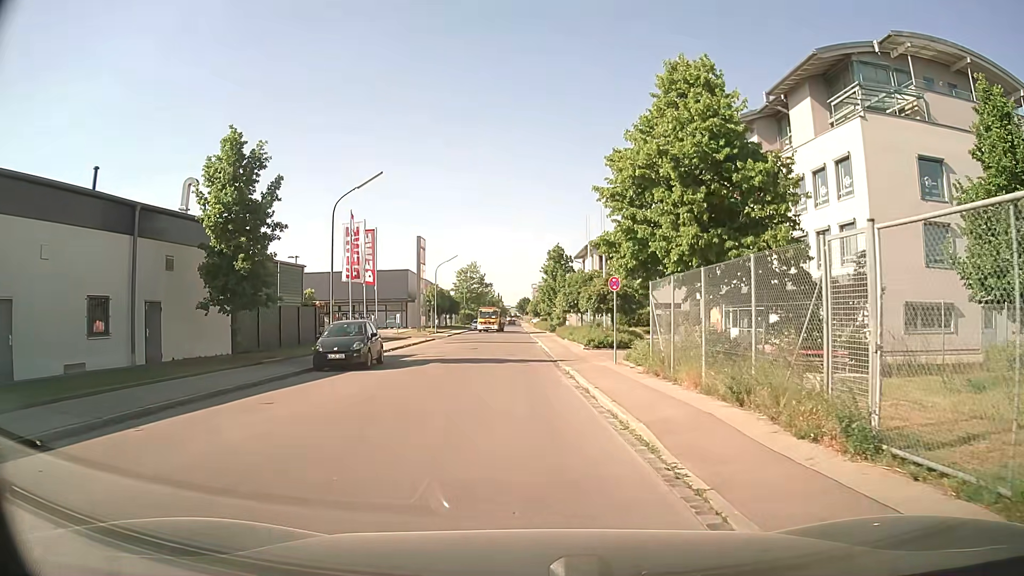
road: residential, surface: asphalt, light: Day
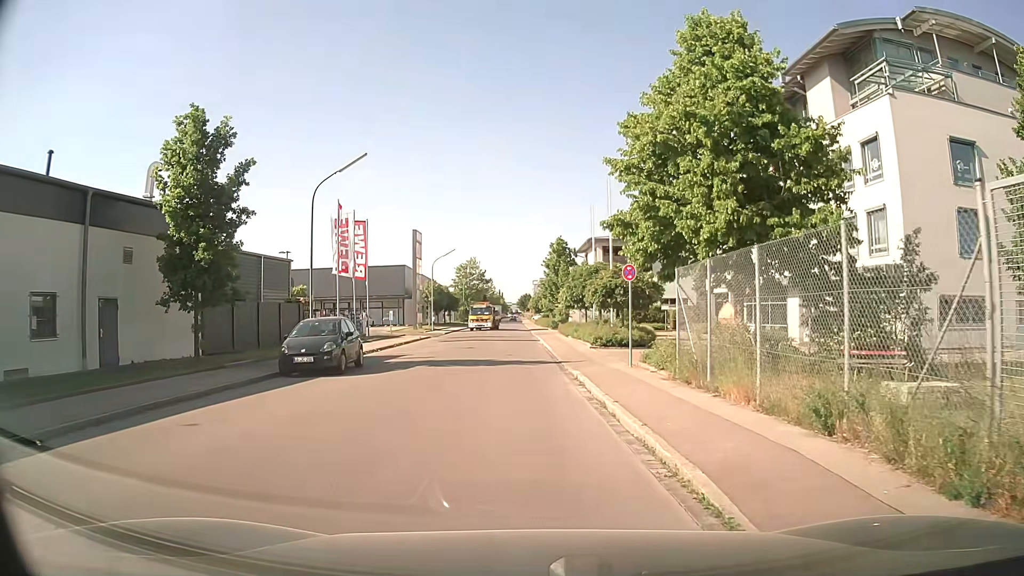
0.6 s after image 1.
(0.0, +2.8) m; 0°
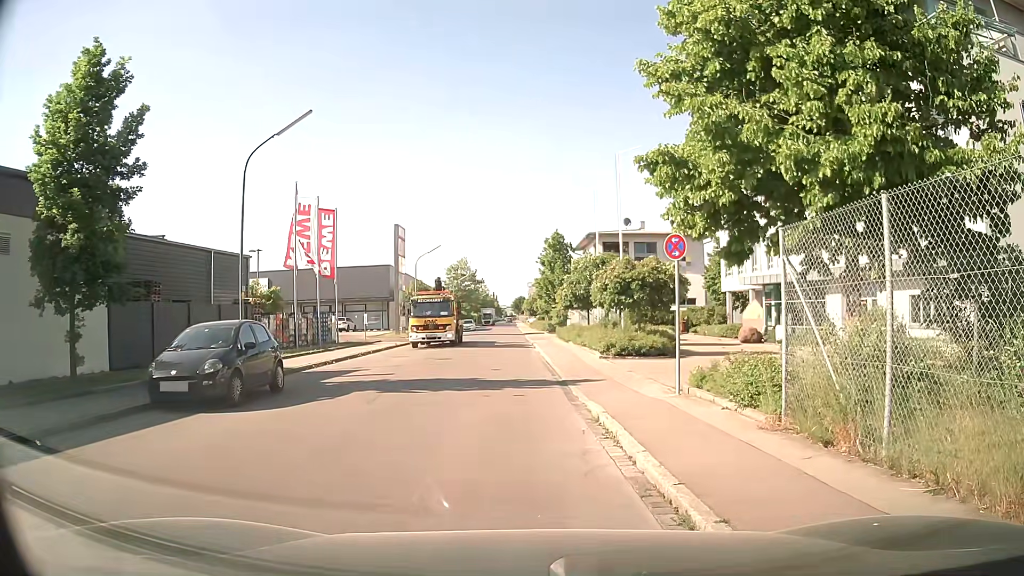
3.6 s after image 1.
(0.0, +5.7) m; 0°
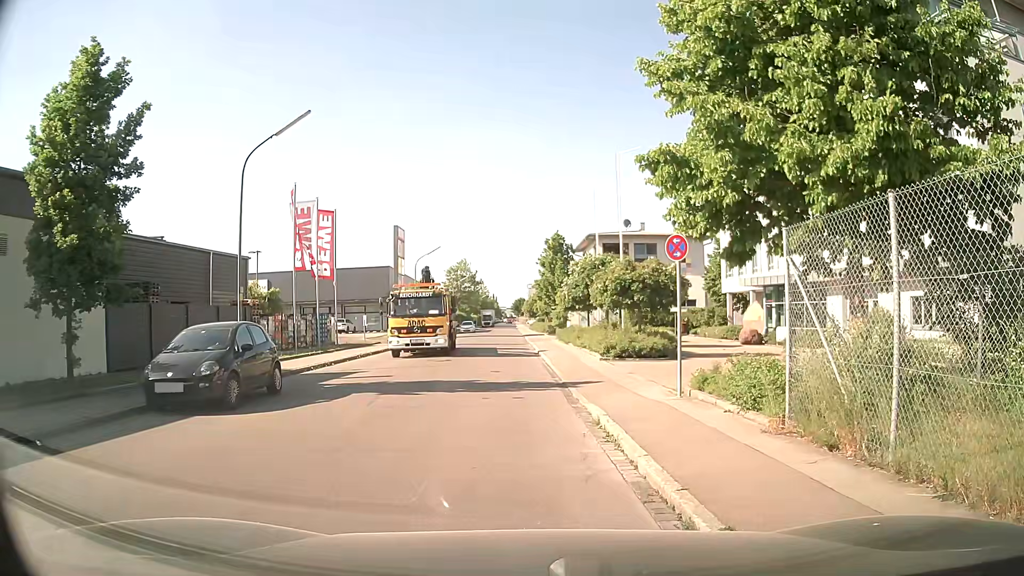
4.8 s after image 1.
(0.0, +0.2) m; 0°
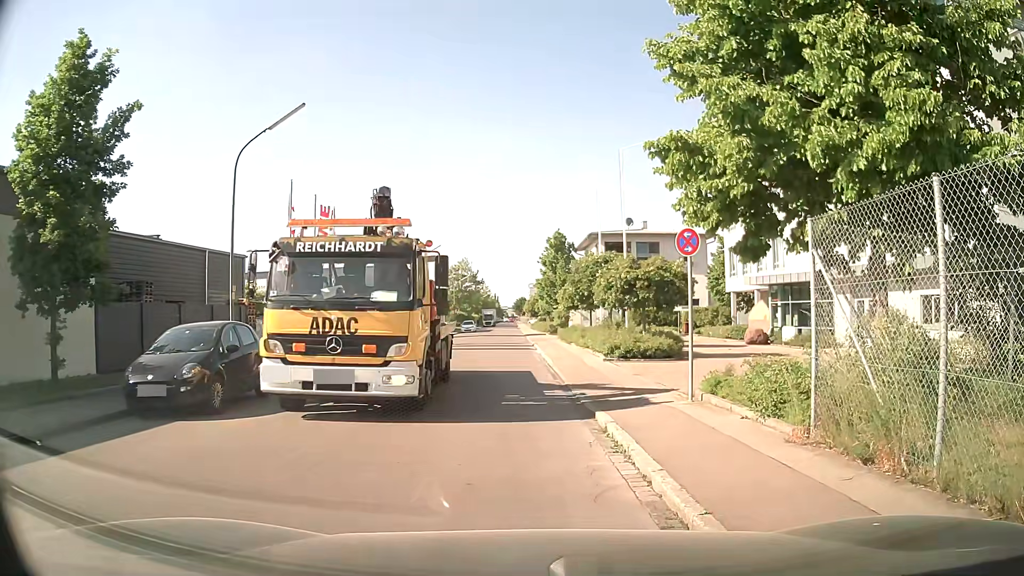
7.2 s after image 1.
(0.0, +0.7) m; 0°
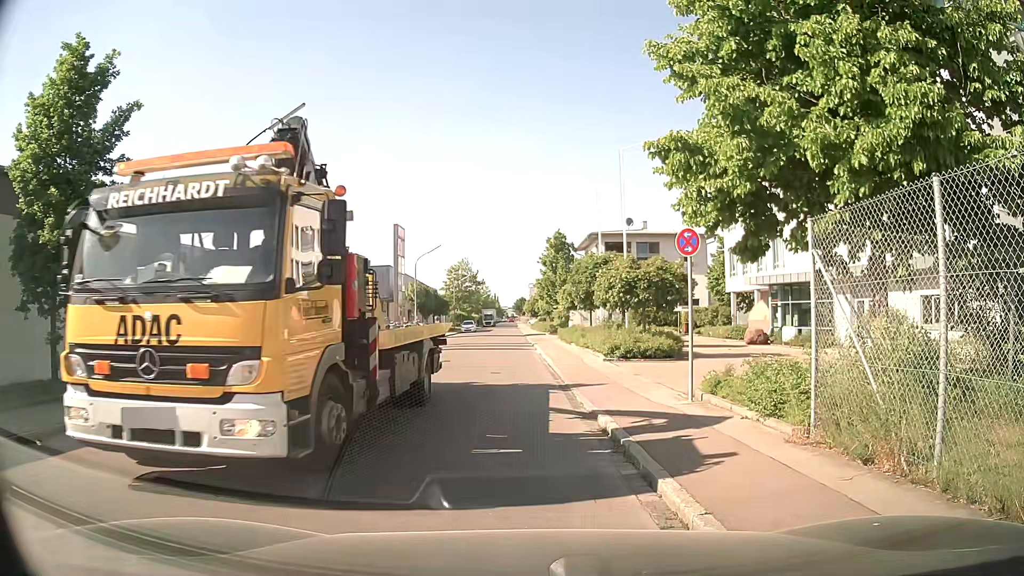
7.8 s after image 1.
(0.0, 0.0) m; 0°
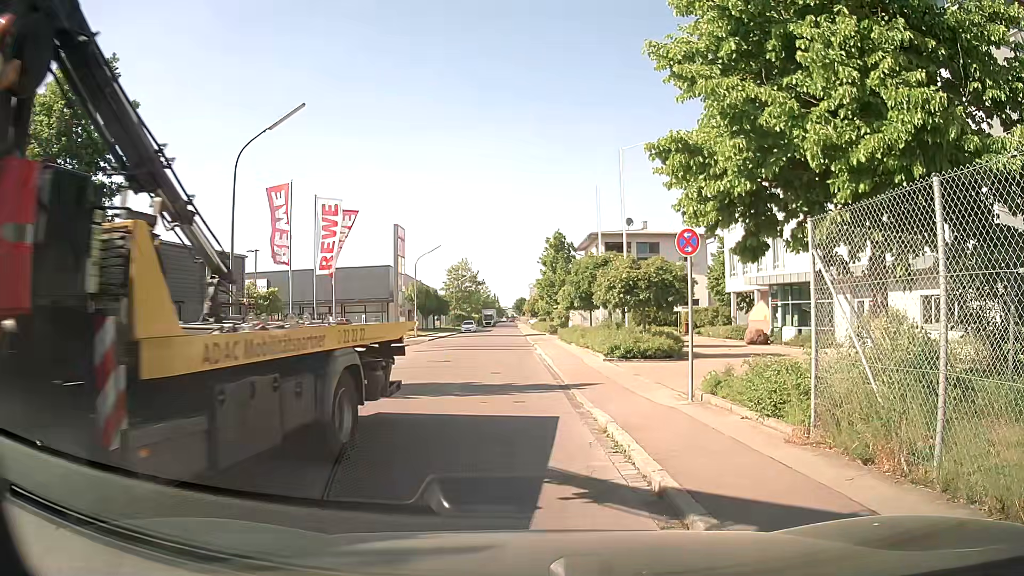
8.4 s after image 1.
(0.0, 0.0) m; 0°
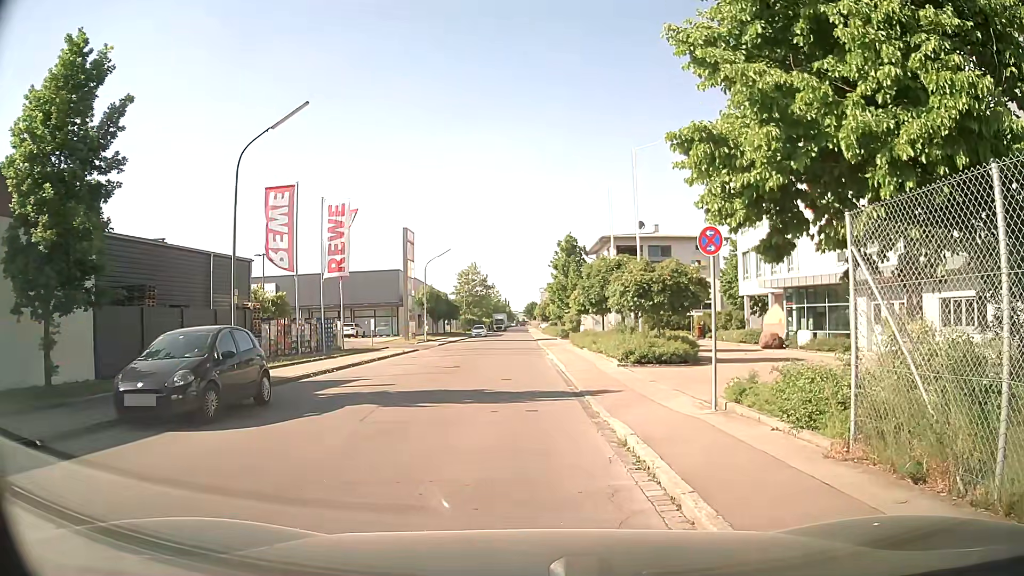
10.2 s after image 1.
(0.0, +0.7) m; 0°
(-1, +10) (-1, +20) (-2, +30) (-2, +40) (-2, +50) (-2, +60) (-3, +70) (-3, +80) (-3, +90) (-3, +100) m
